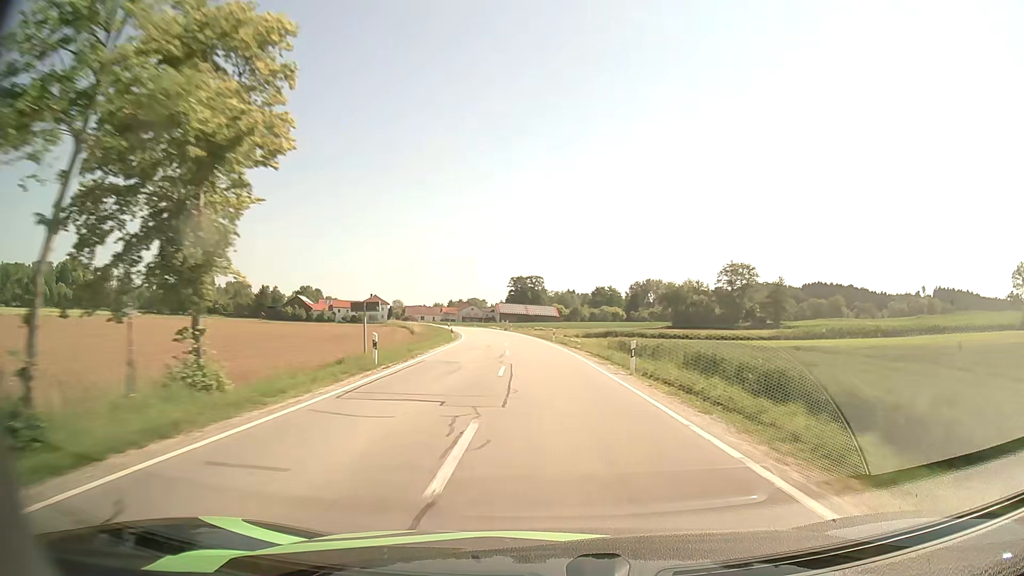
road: secondary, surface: asphalt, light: Day
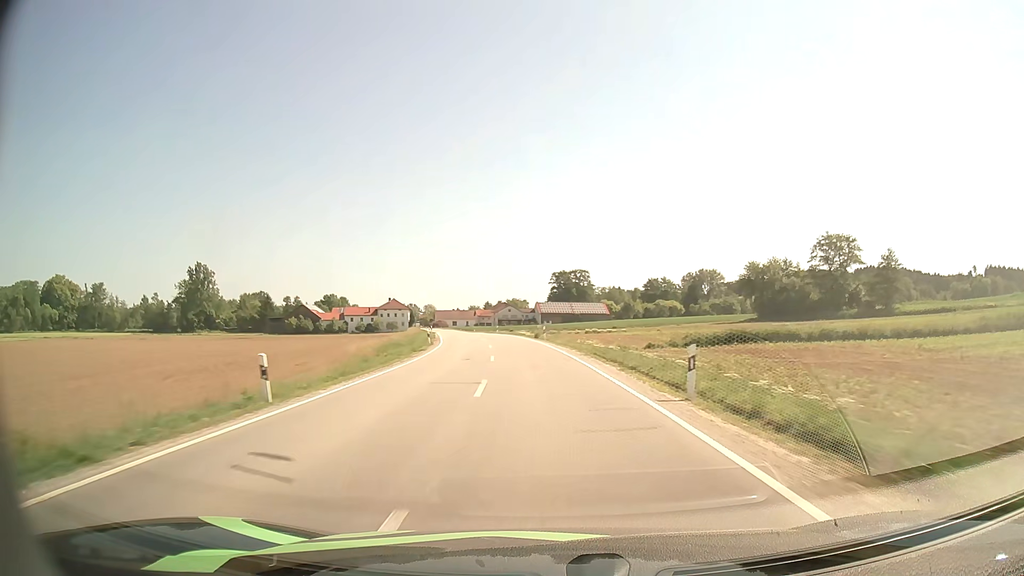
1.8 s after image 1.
(-1.1, +38.7) m; -4°
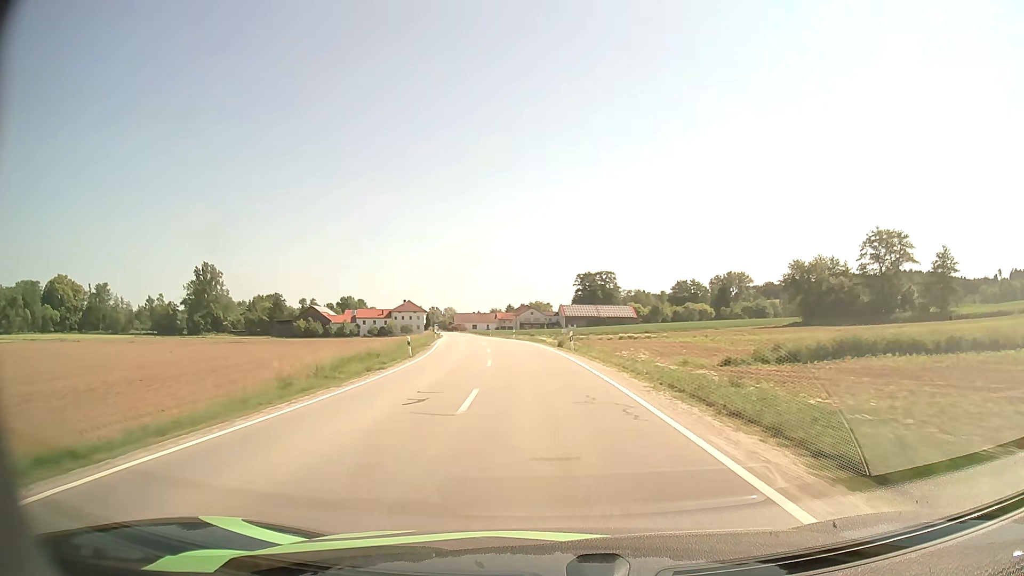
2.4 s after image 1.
(-0.2, +13.0) m; -2°
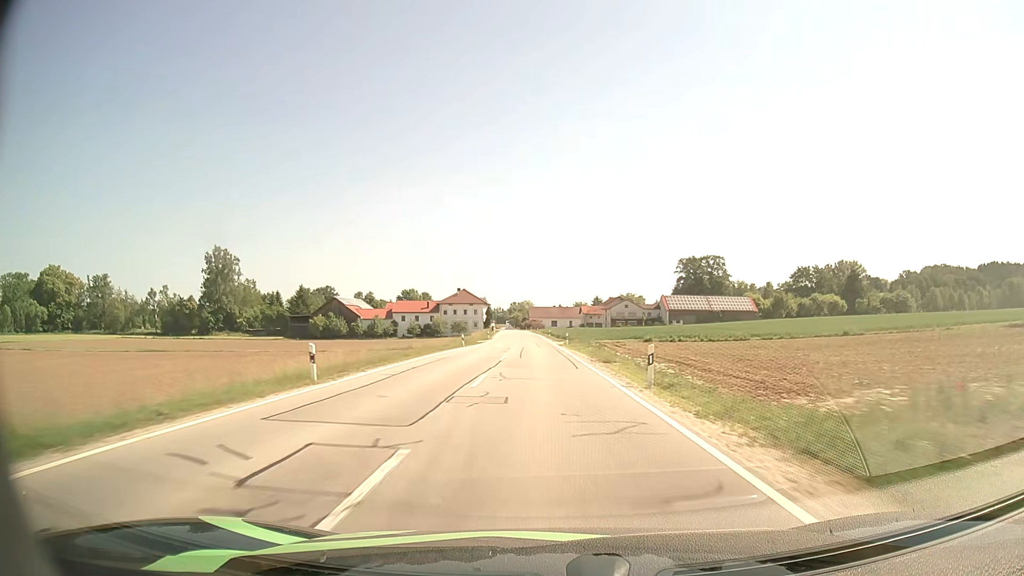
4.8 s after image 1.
(-3.8, +53.4) m; -7°
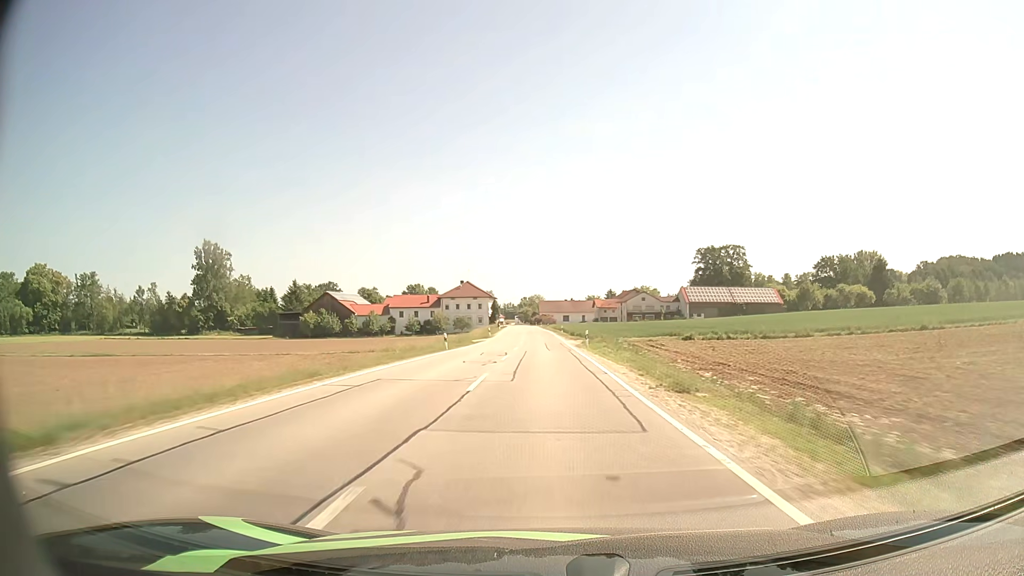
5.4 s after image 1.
(-0.1, +13.4) m; -1°
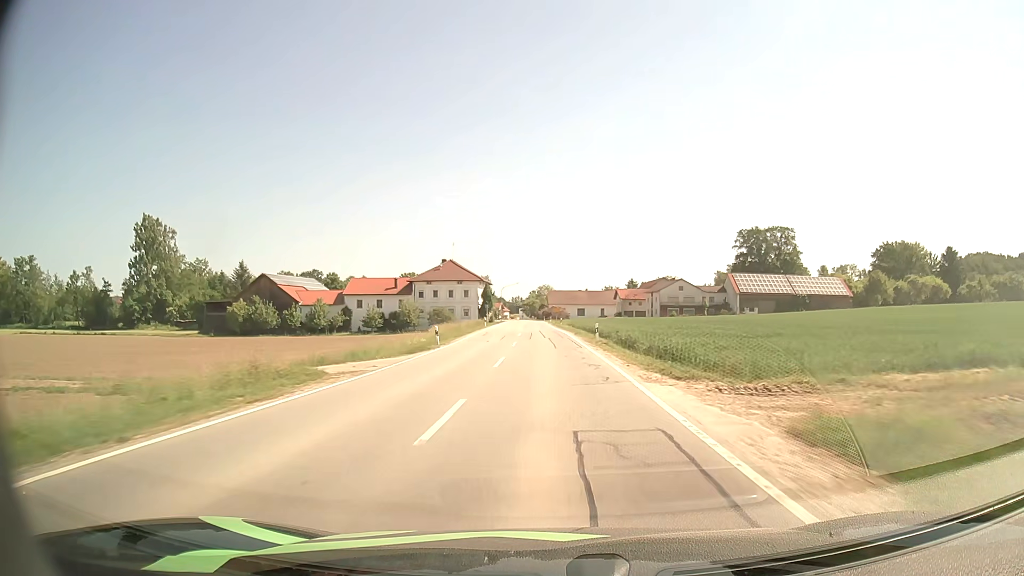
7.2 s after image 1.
(-0.5, +39.2) m; -1°
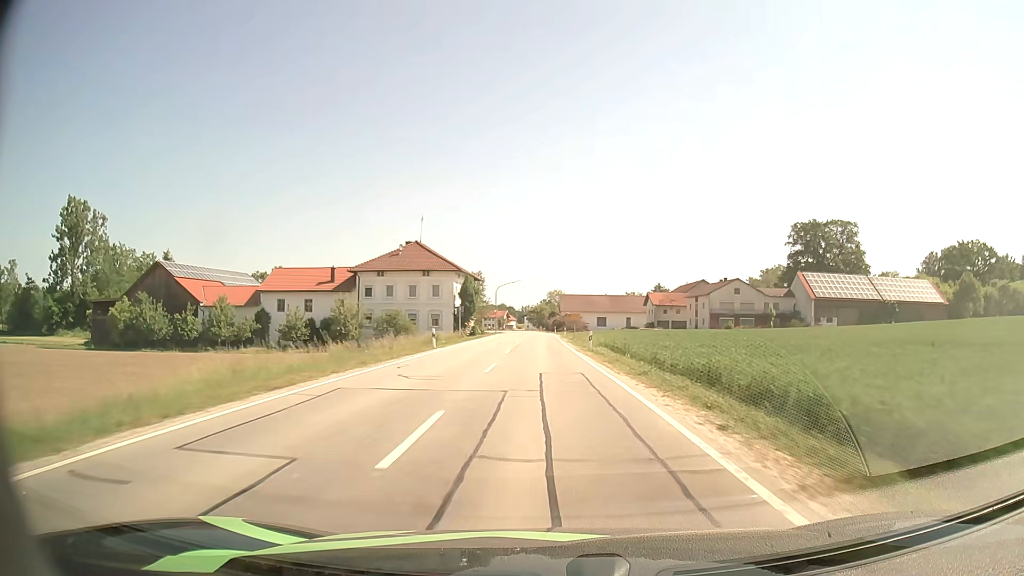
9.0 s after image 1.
(-0.1, +35.7) m; -1°
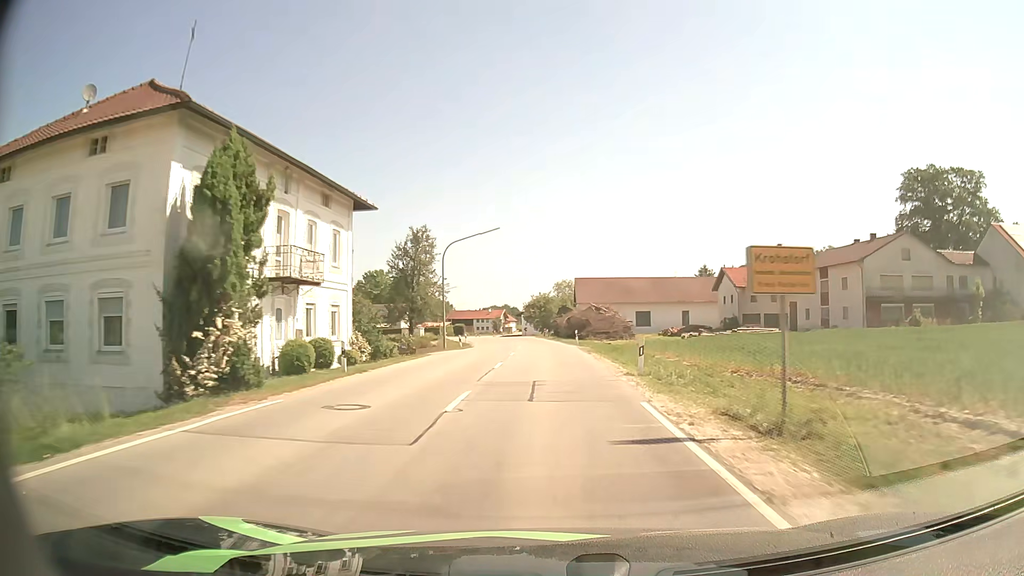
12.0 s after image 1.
(-0.4, +52.3) m; 0°
(0, +10) (0, +20) (0, +30) (0, +40) (-1, +50) (-2, +60) (-3, +70) (-5, +80) (-8, +89) (-10, +99) m
